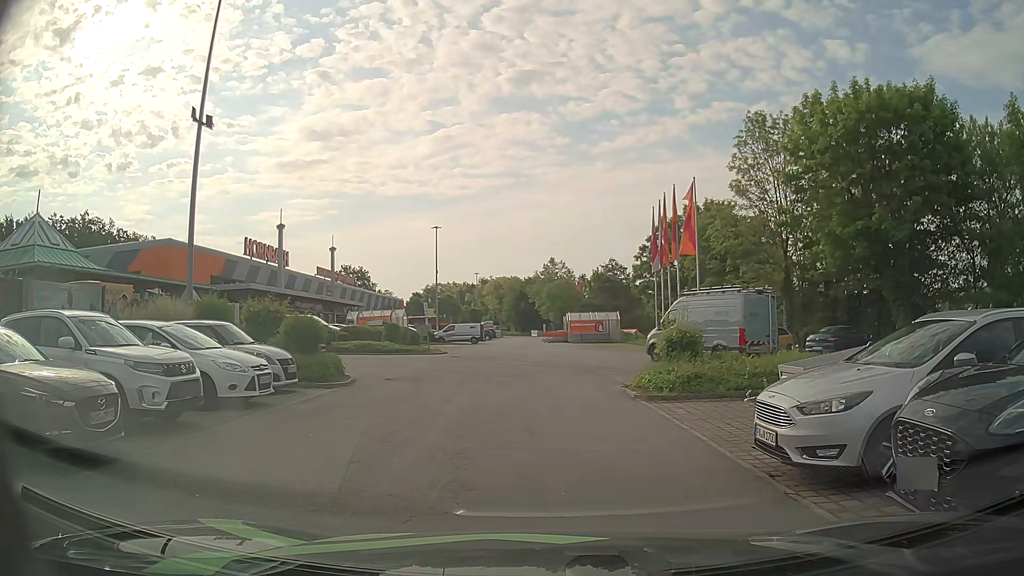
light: Day
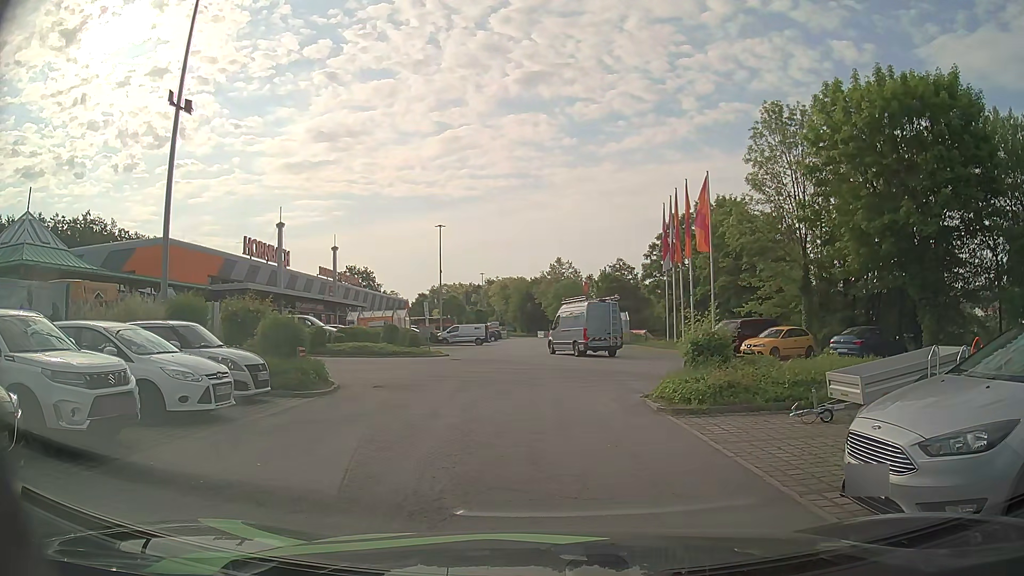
(0.0, +1.8) m; 0°
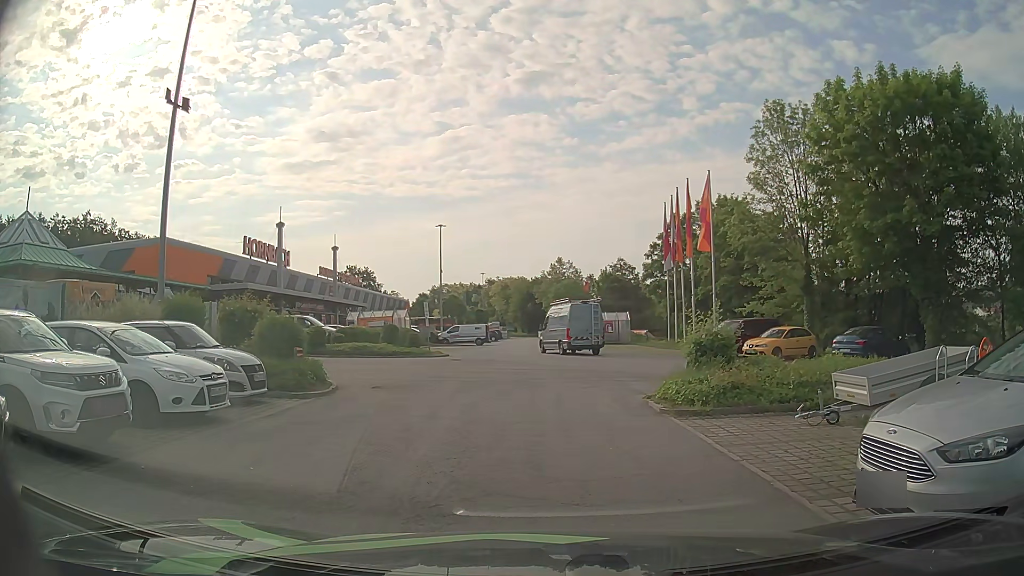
(0.0, +0.2) m; 0°
